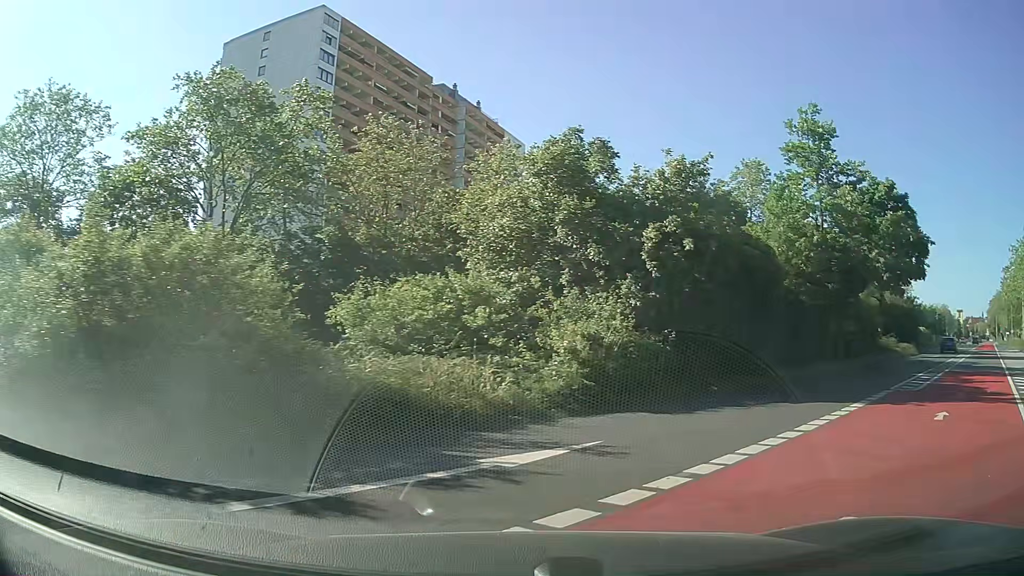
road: residential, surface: asphalt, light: Day
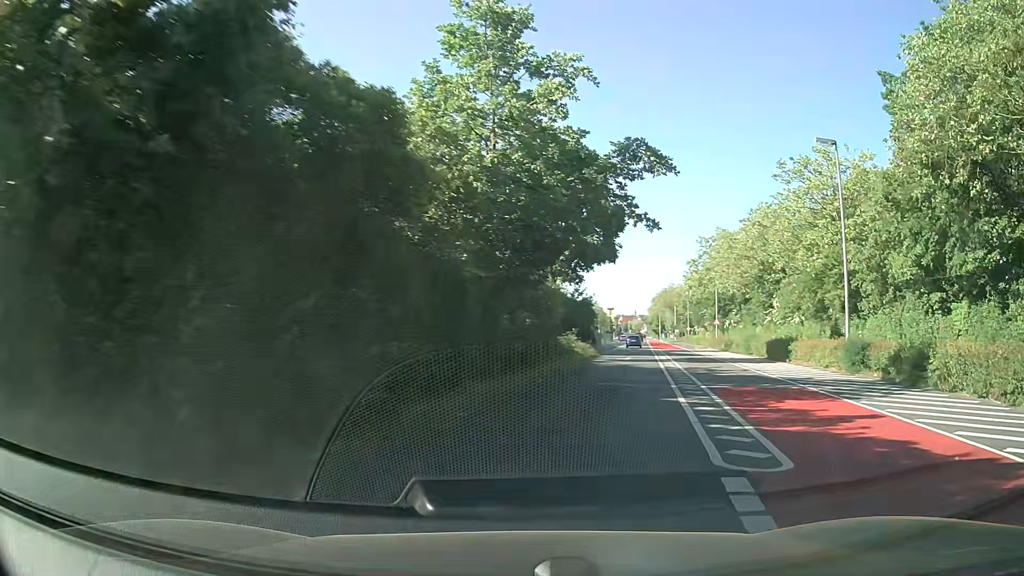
(+3.8, +11.3) m; +33°
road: secondary
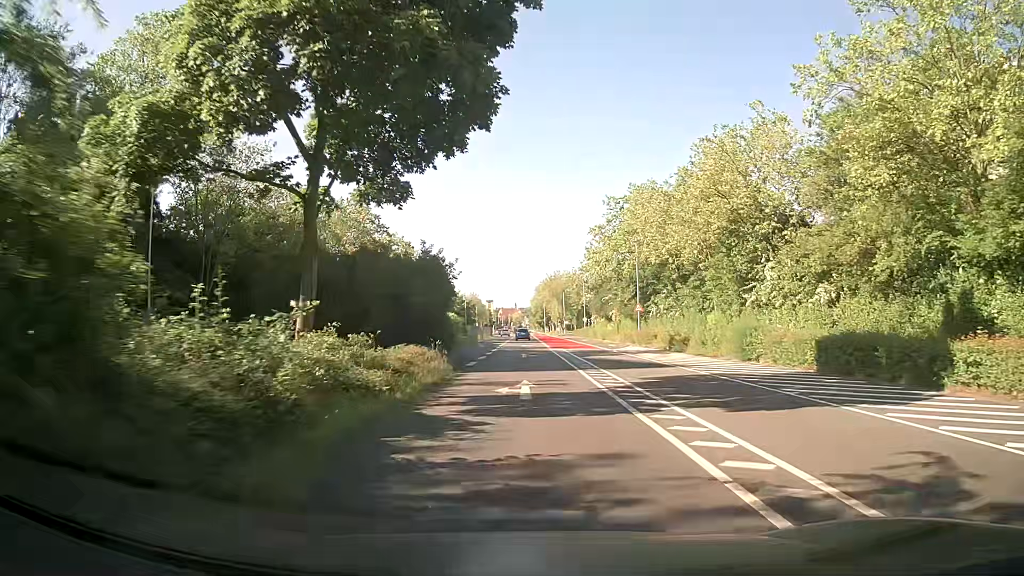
(+3.4, +24.5) m; +10°
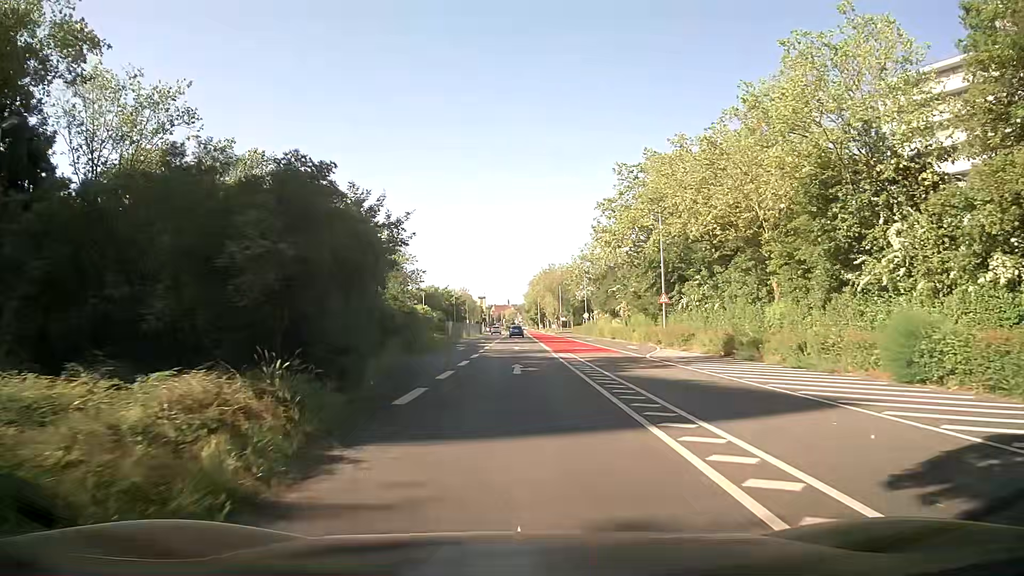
(+0.1, +13.3) m; +1°
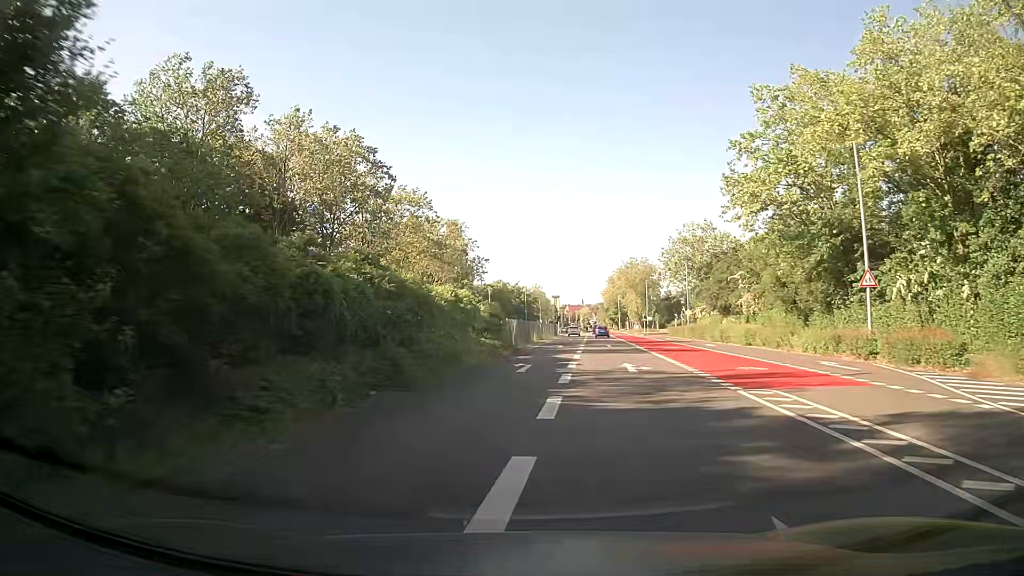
(-1.2, +20.1) m; -7°
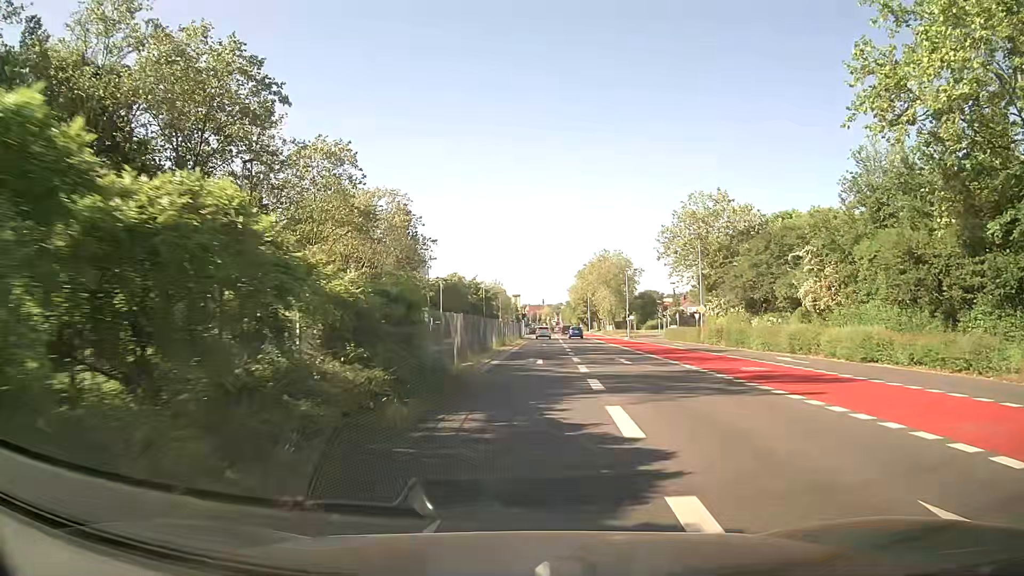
(+0.4, +20.1) m; +3°
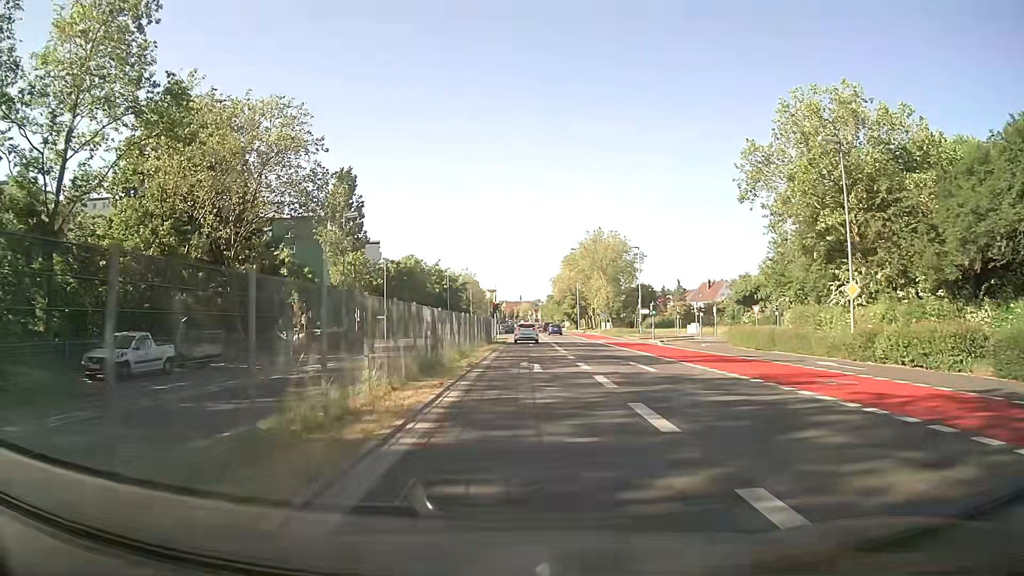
(+0.7, +30.2) m; +2°
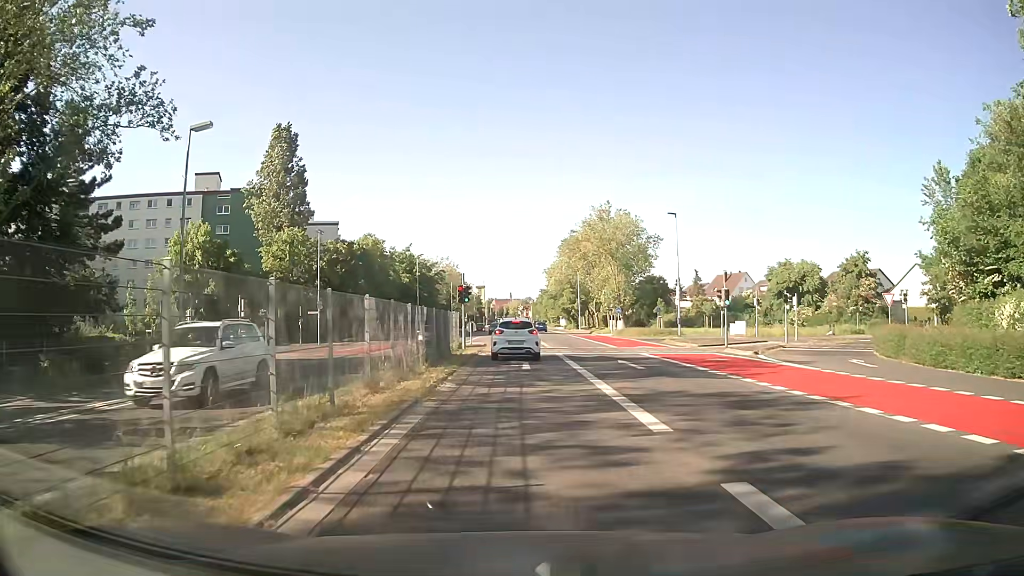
(+0.4, +24.0) m; +1°
